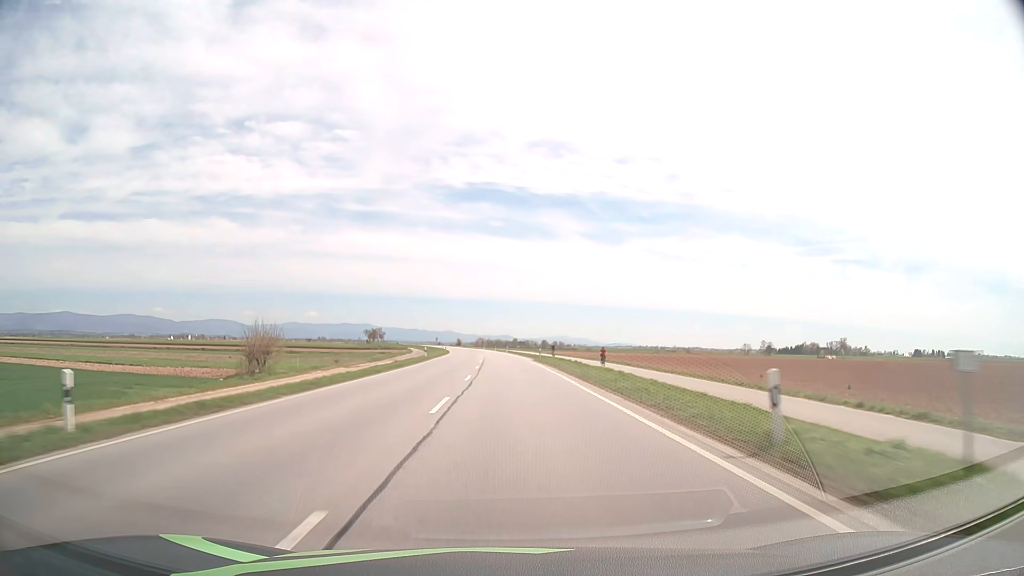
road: primary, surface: asphalt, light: Day
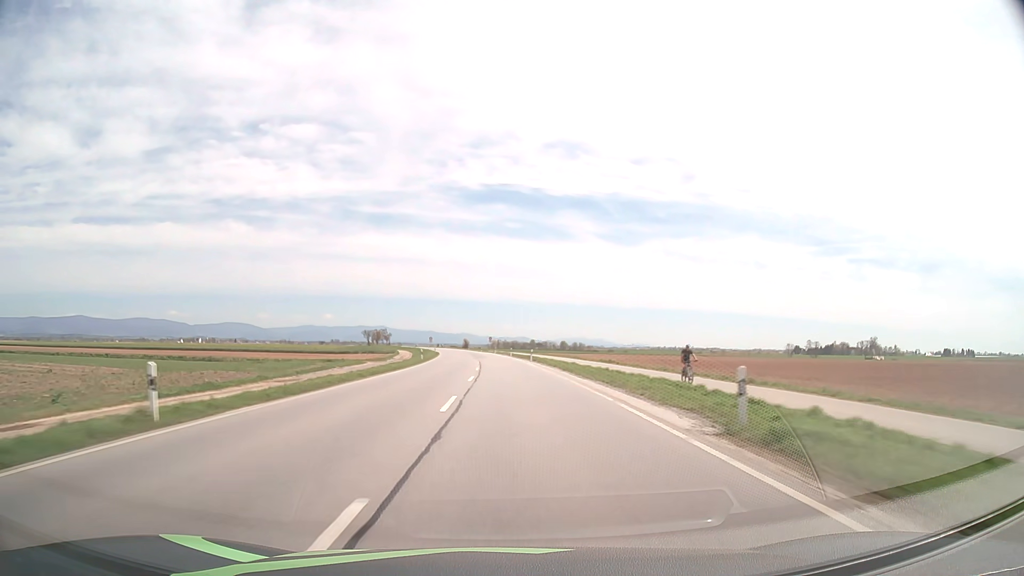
(-0.4, +47.8) m; -1°
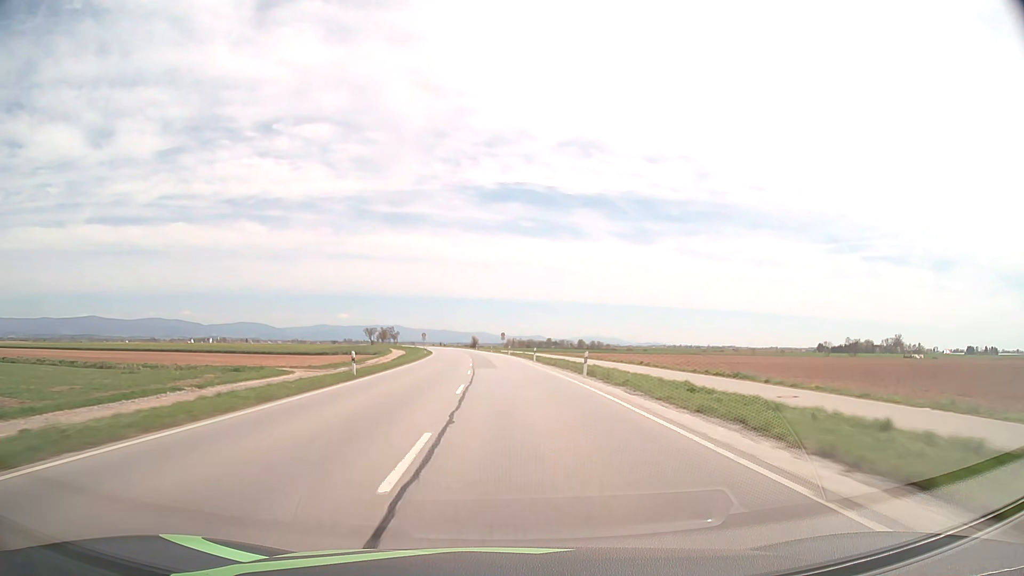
(-0.4, +31.9) m; -1°
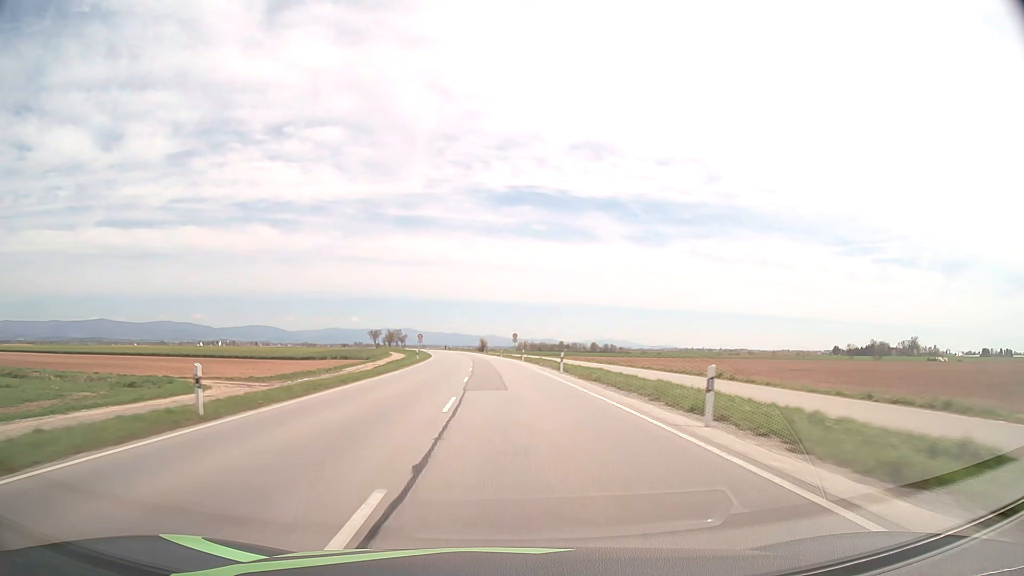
(-0.1, +16.0) m; -1°
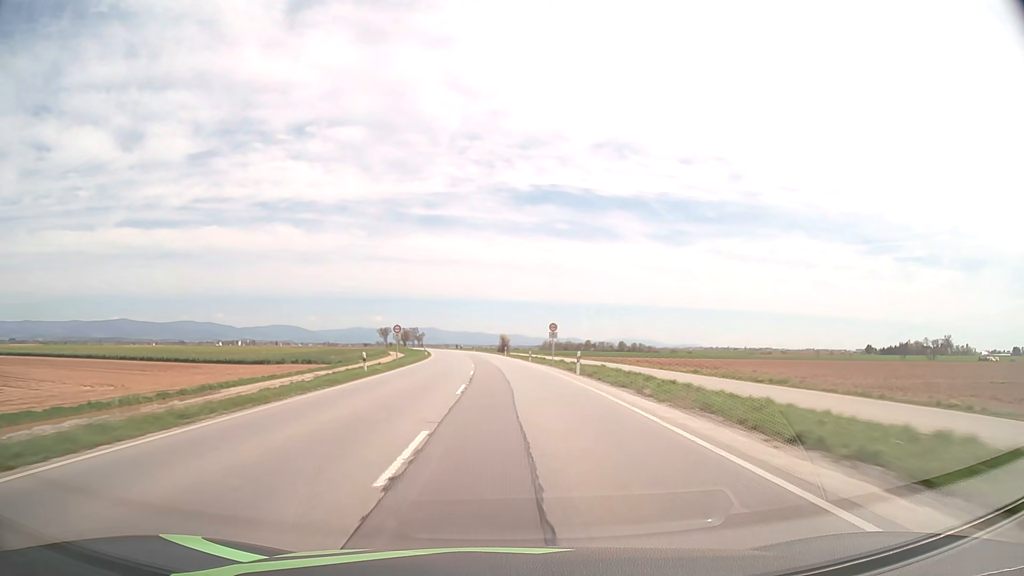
(-0.6, +31.9) m; -2°
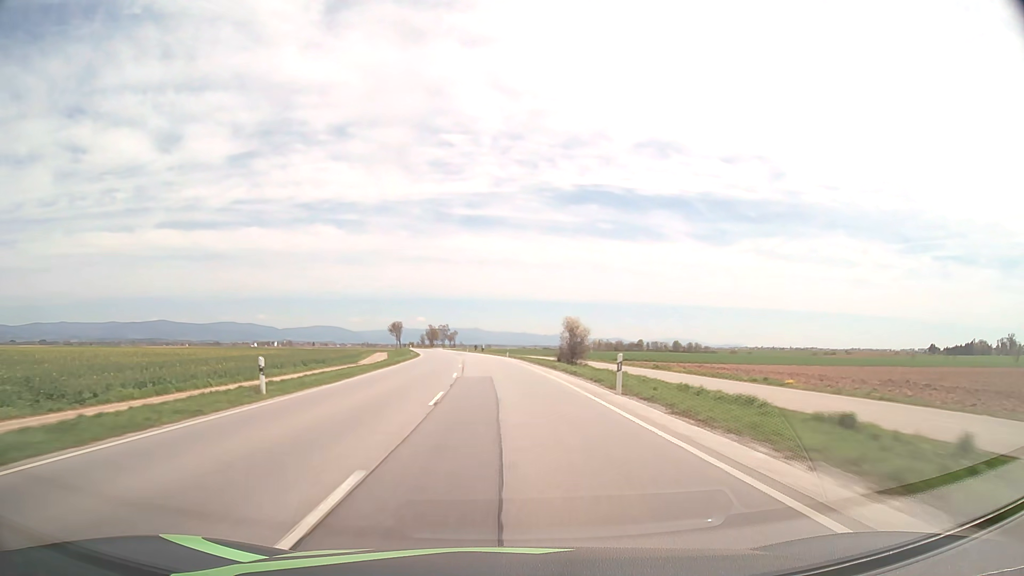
(-1.9, +63.8) m; -4°
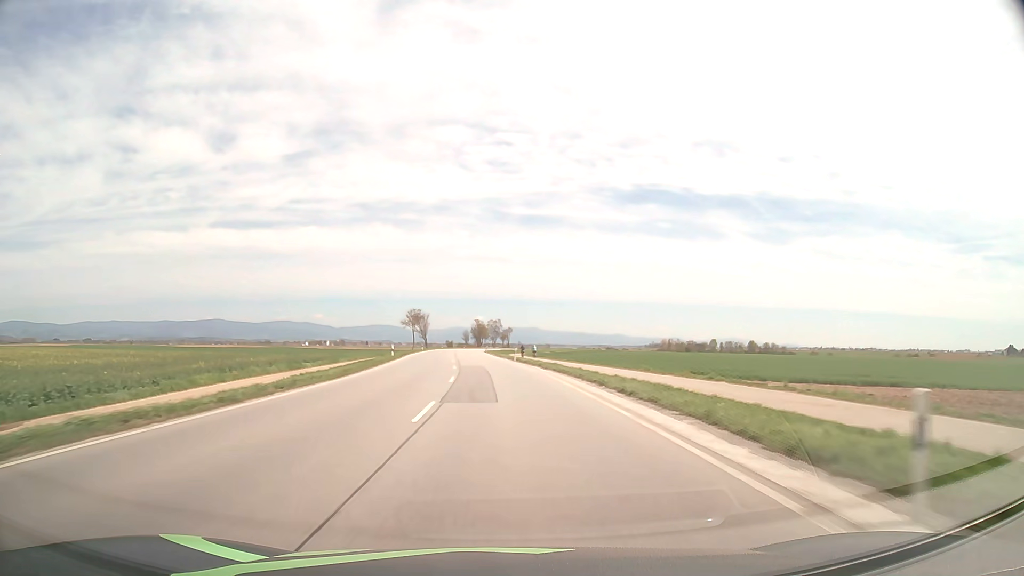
(-2.7, +63.7) m; -5°
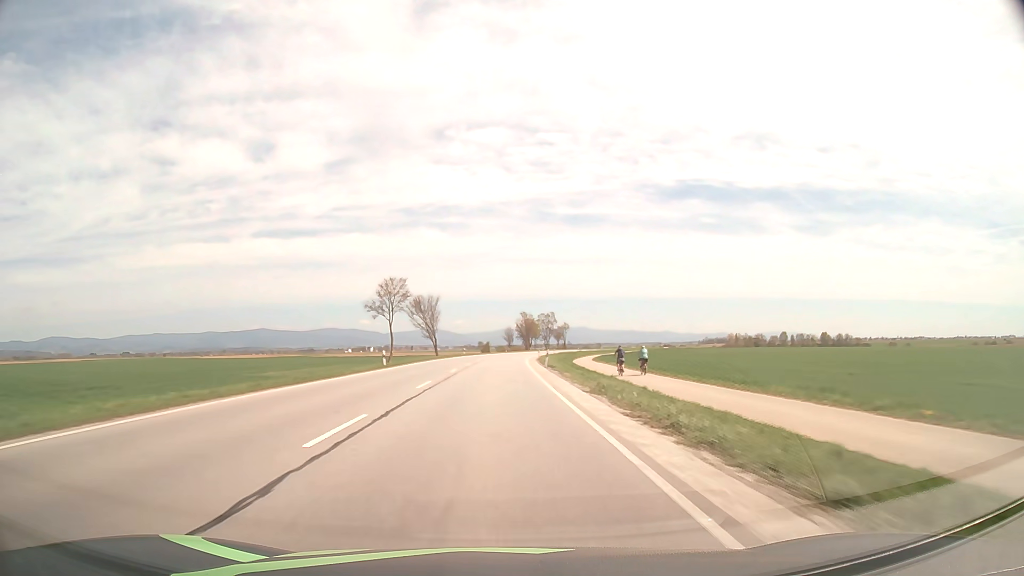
(-2.5, +63.6) m; -4°
(0, +10) (0, +20) (0, +30) (0, +40) (0, +50) (0, +60) (+1, +70) (+1, +80) (+2, +90) (+3, +100) m
